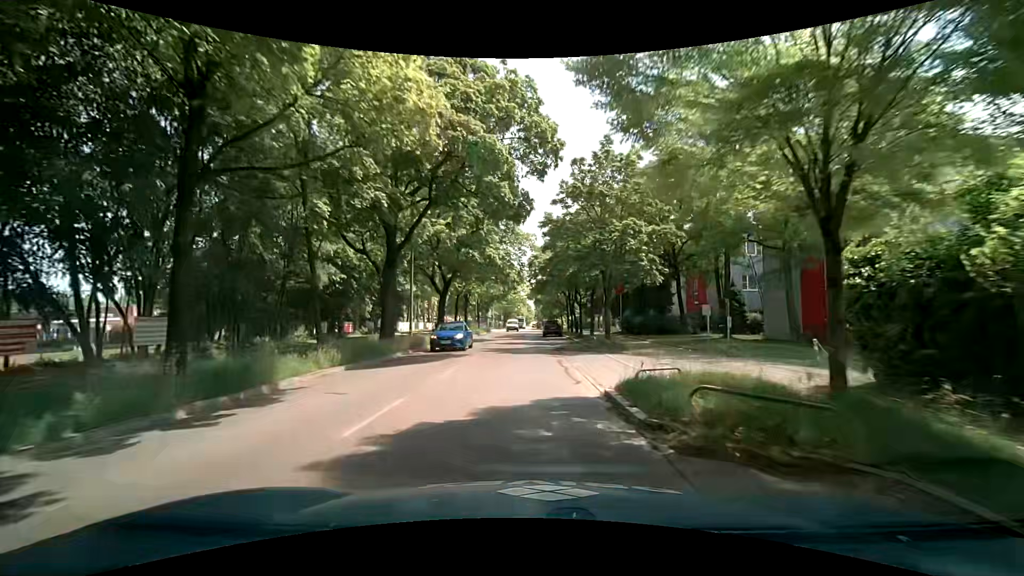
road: tertiary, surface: asphalt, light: Day
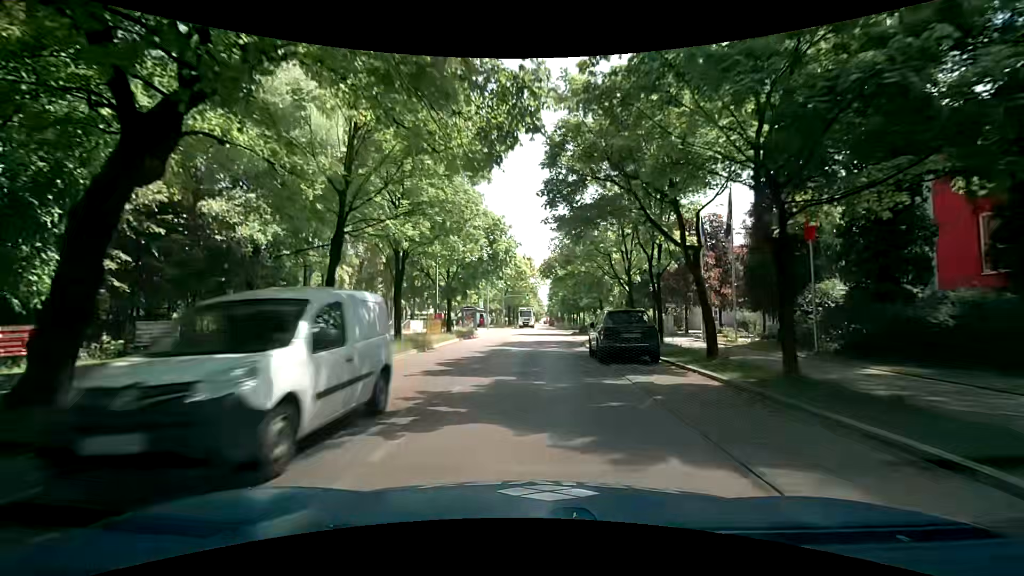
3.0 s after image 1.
(-0.3, +32.9) m; 0°
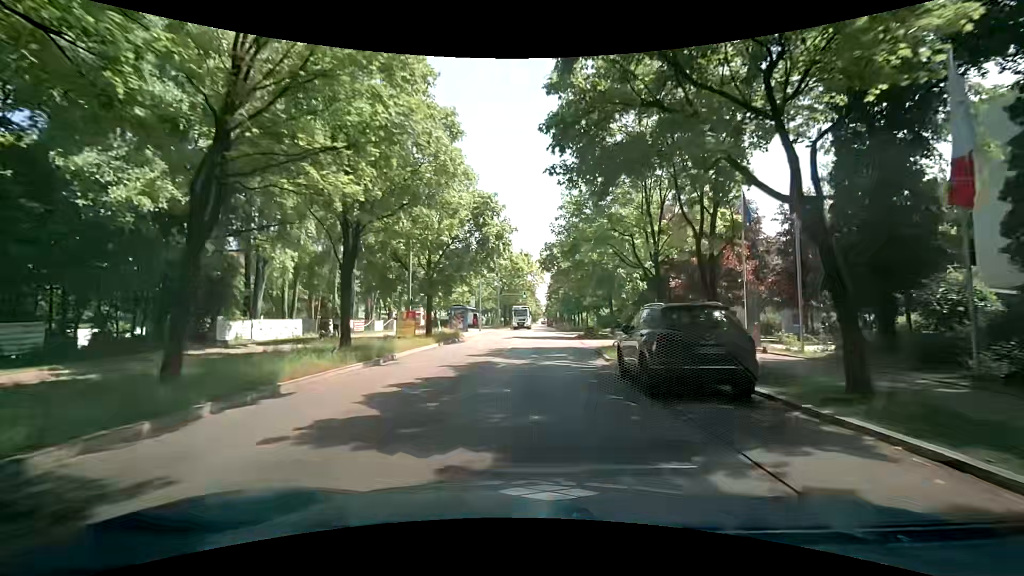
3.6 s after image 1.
(-0.1, +6.5) m; 0°
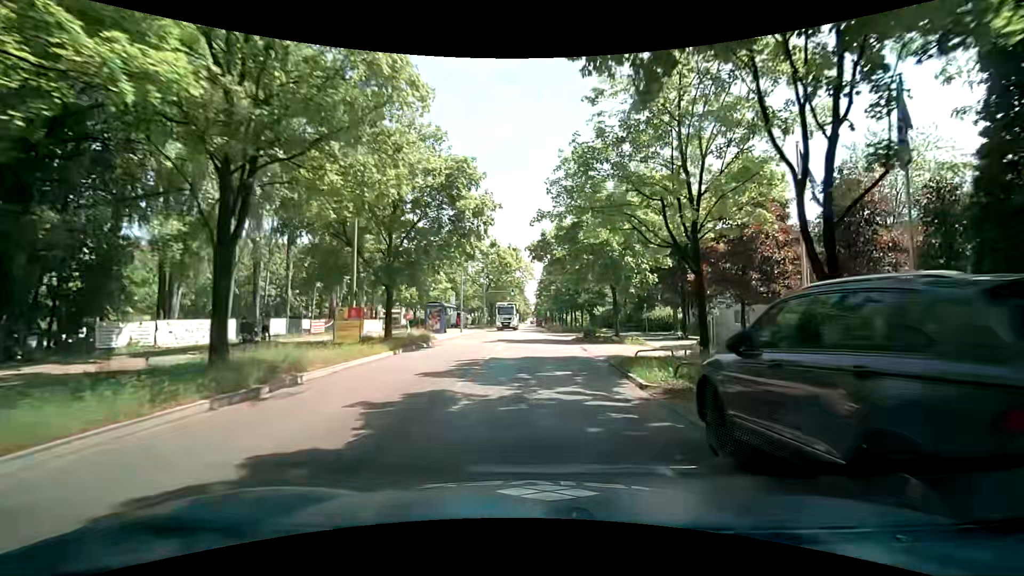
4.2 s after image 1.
(0.0, +6.4) m; +1°
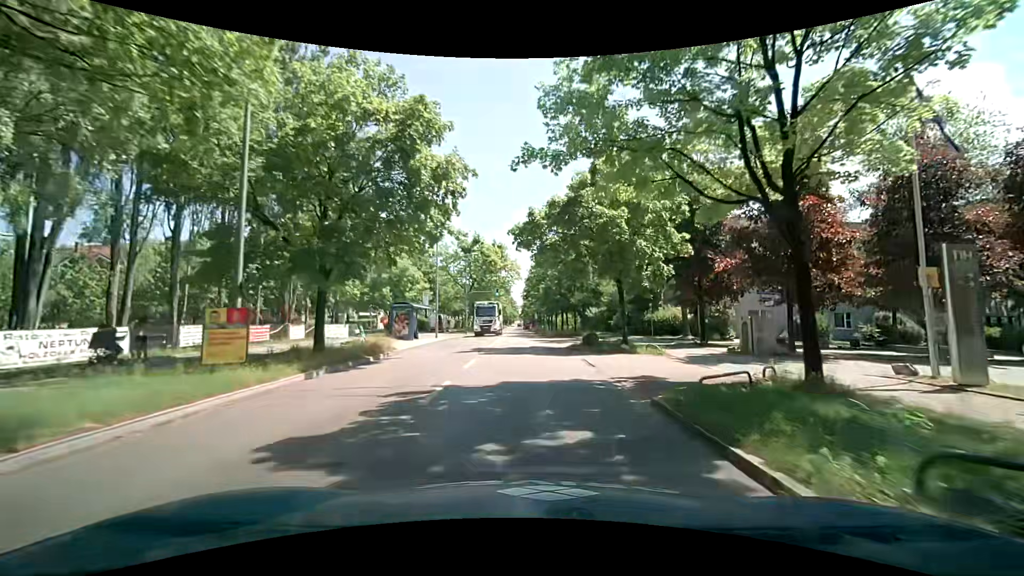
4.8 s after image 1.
(+0.1, +6.4) m; +2°
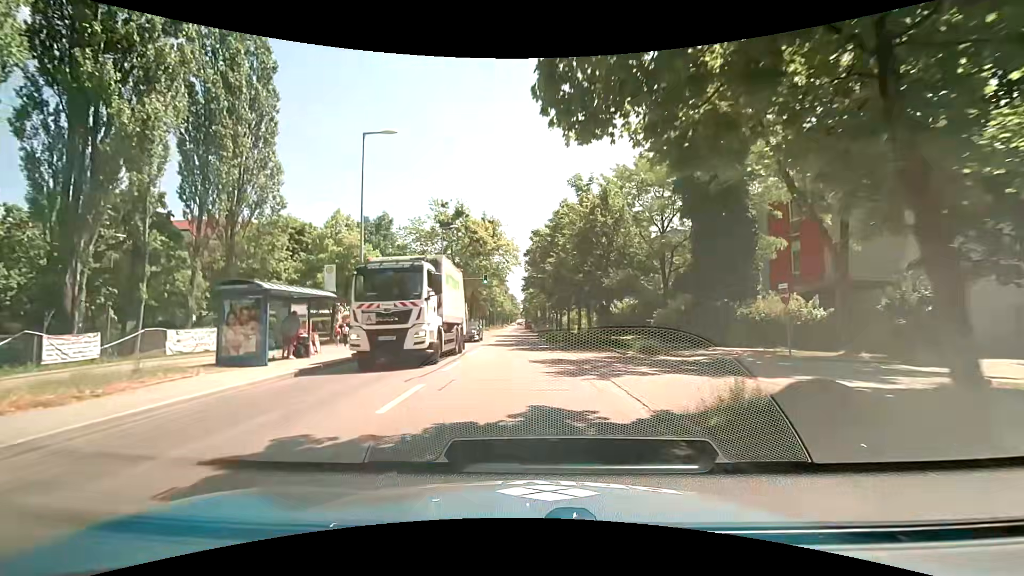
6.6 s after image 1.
(+0.2, +18.9) m; 0°
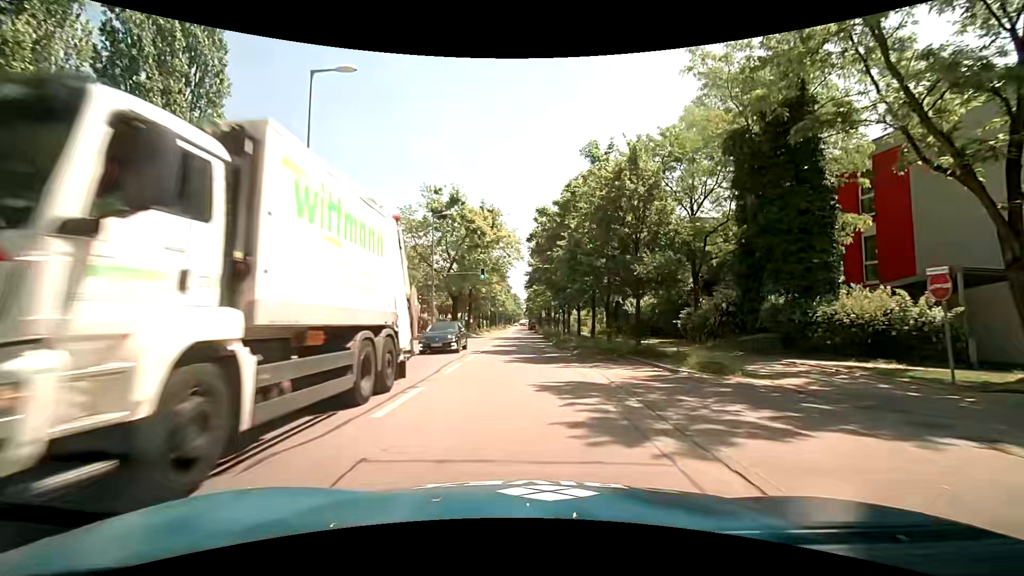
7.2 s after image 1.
(0.0, +6.2) m; 0°
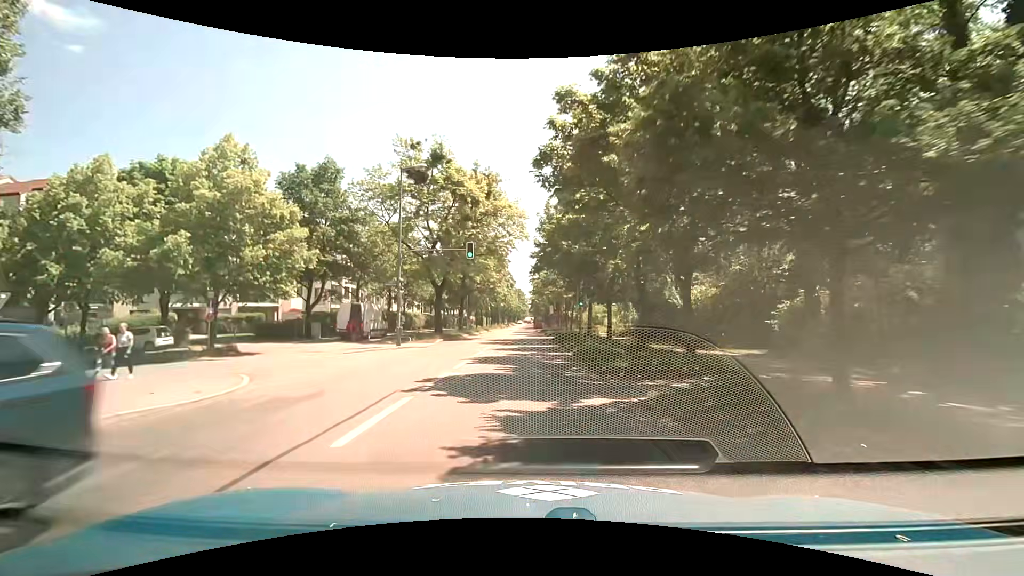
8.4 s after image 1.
(-0.2, +12.4) m; -1°
(0, +10) (0, +20) (0, +30) (0, +40) (0, +50) (0, +60) (0, +70) (0, +80) (0, +90) (0, +100) m
